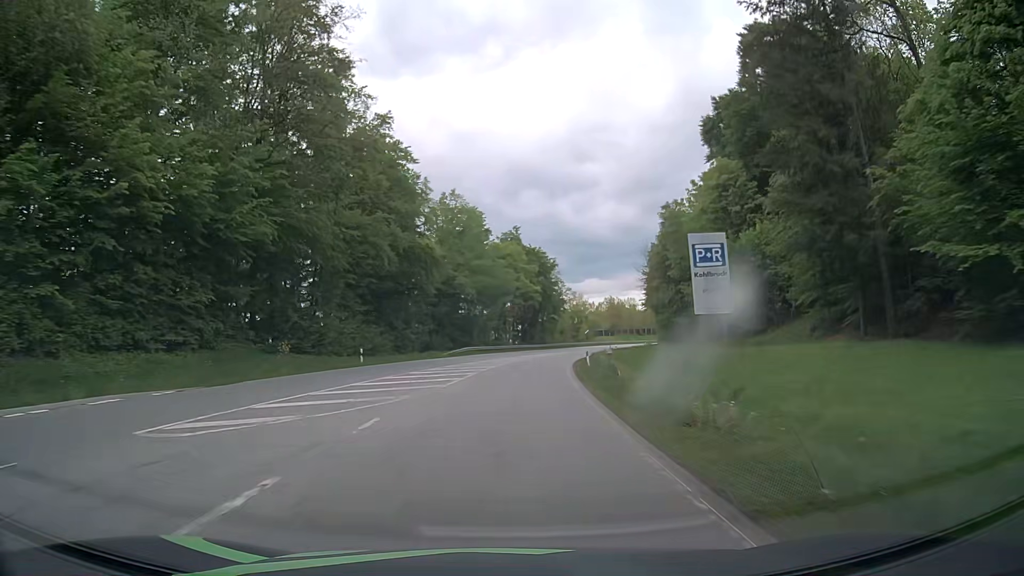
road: secondary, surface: asphalt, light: Day
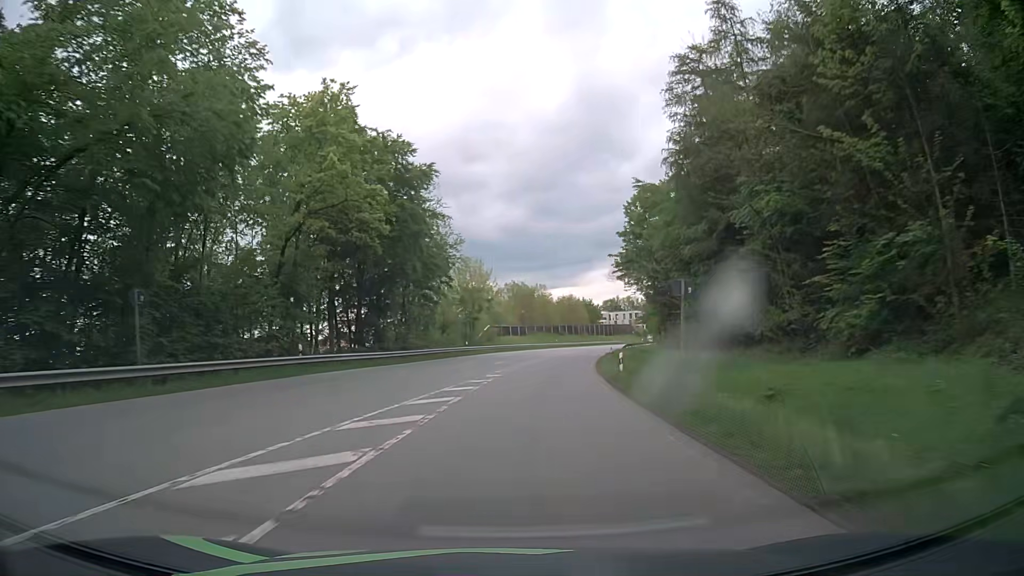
(+4.8, +62.5) m; +10°
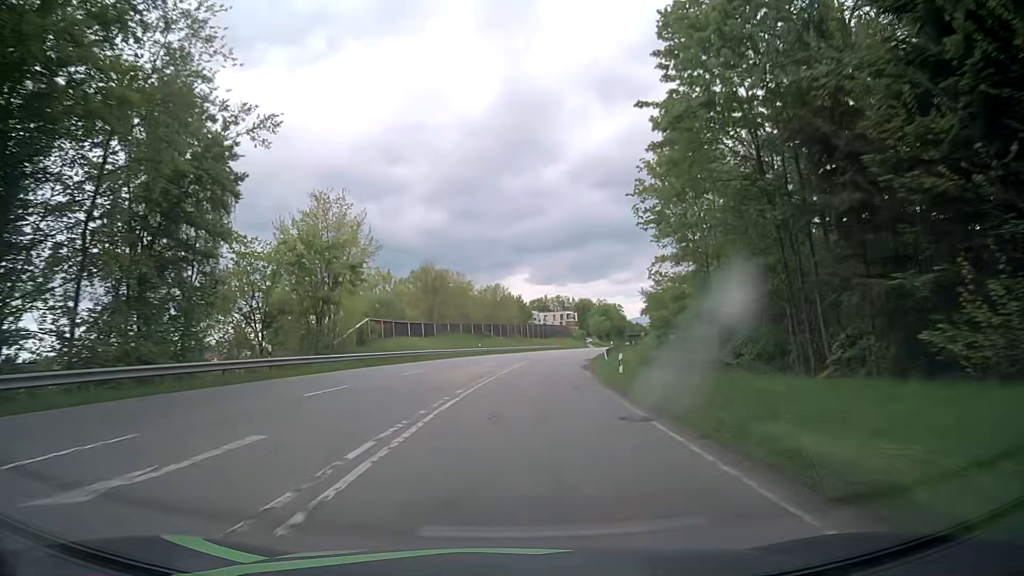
(+2.3, +37.6) m; +7°
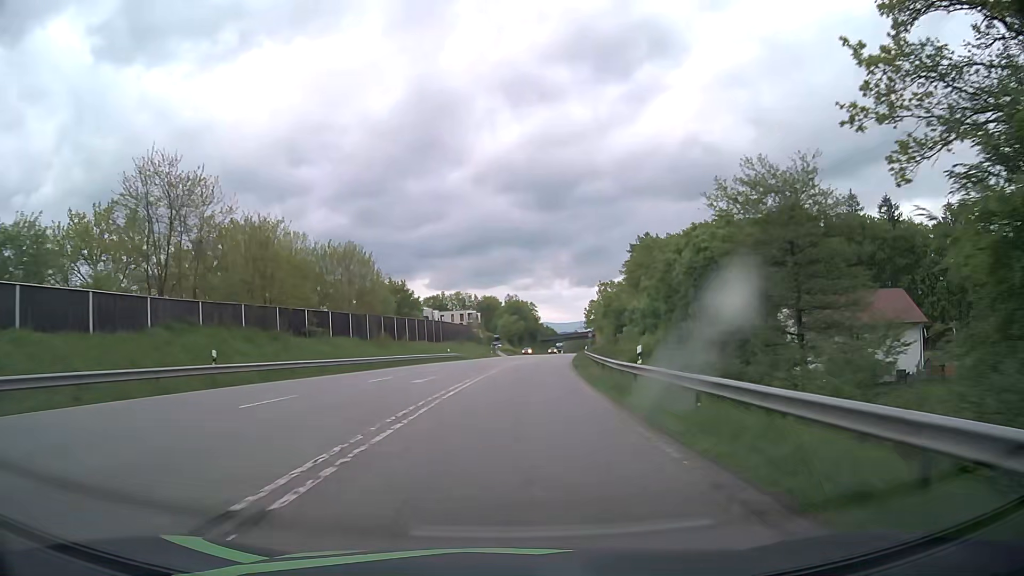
(+3.8, +50.0) m; +8°
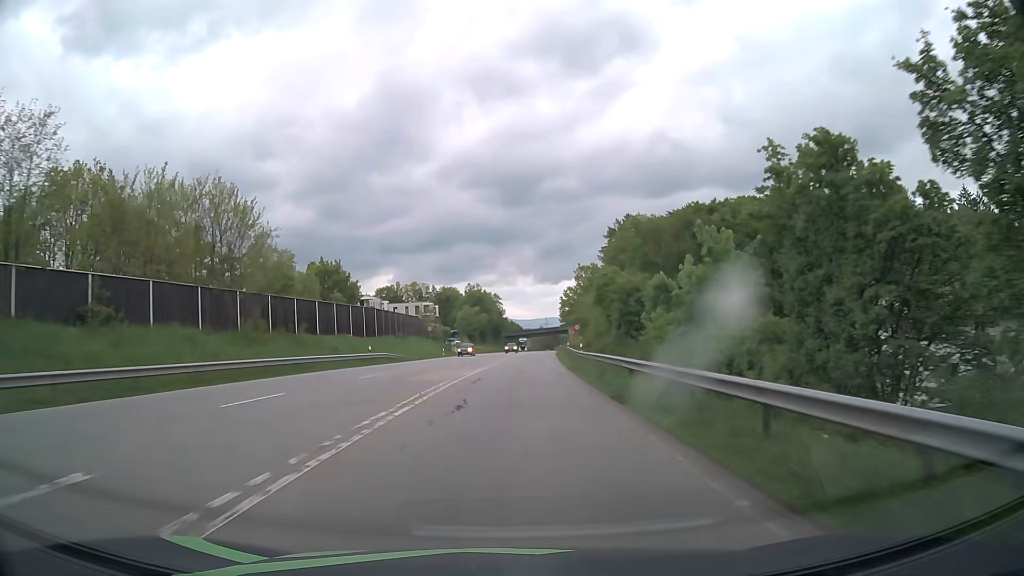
(+0.7, +24.3) m; +3°
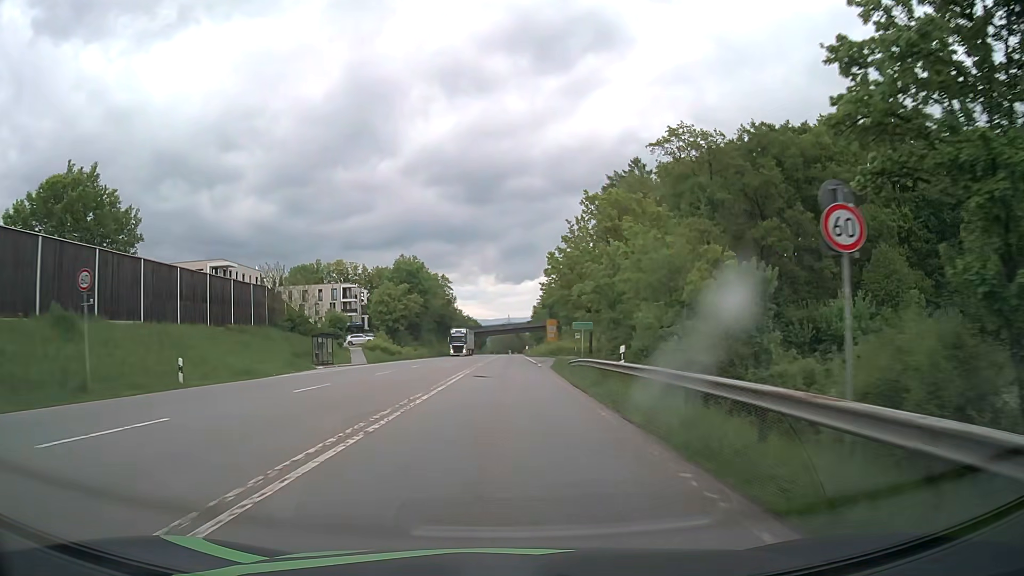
(+2.3, +56.3) m; +3°
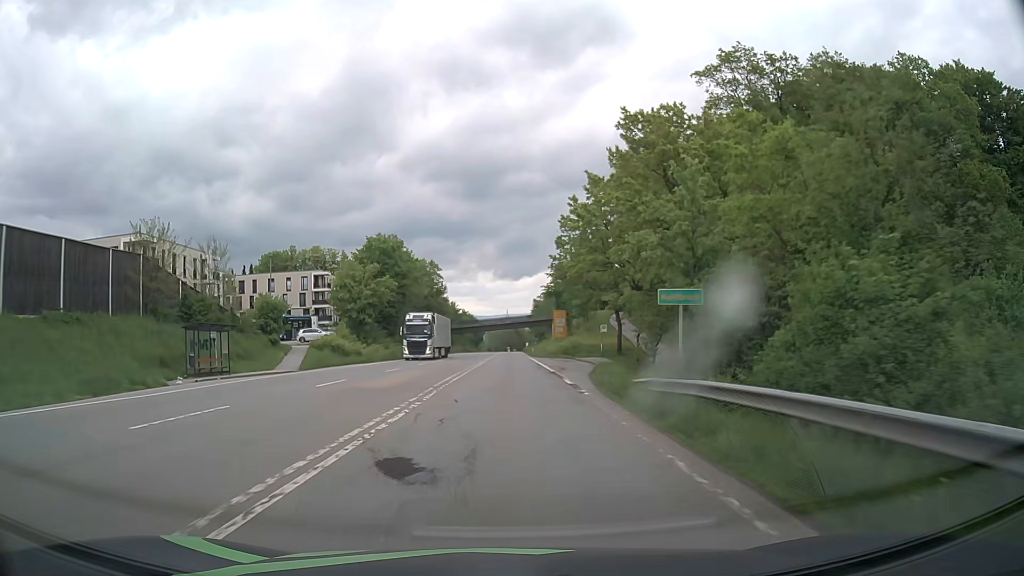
(+0.1, +20.7) m; 0°
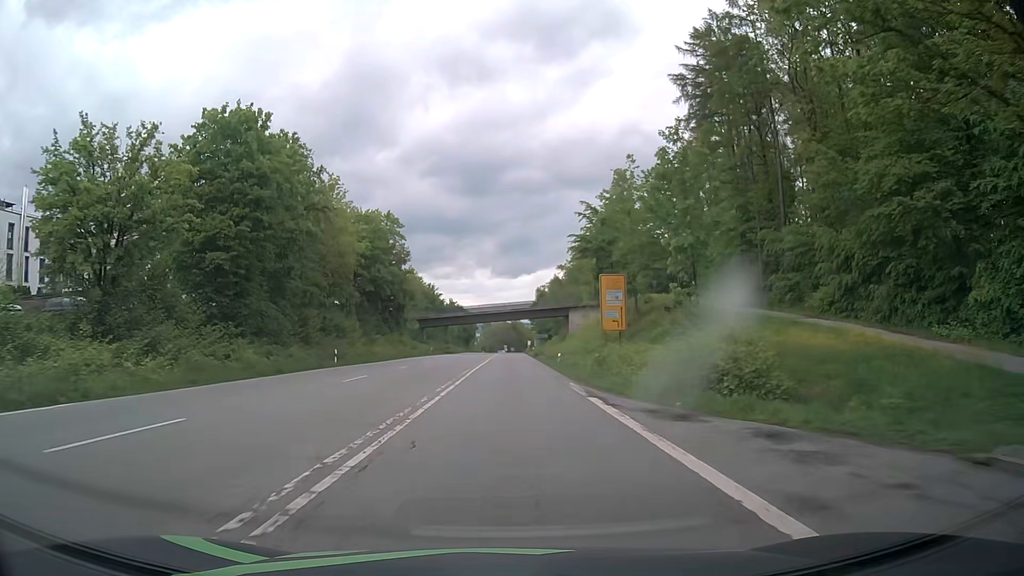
(+0.1, +48.4) m; 0°
(0, +10) (0, +20) (0, +30) (0, +40) (0, +50) (0, +60) (0, +70) (0, +80) (0, +90) (0, +100) m
